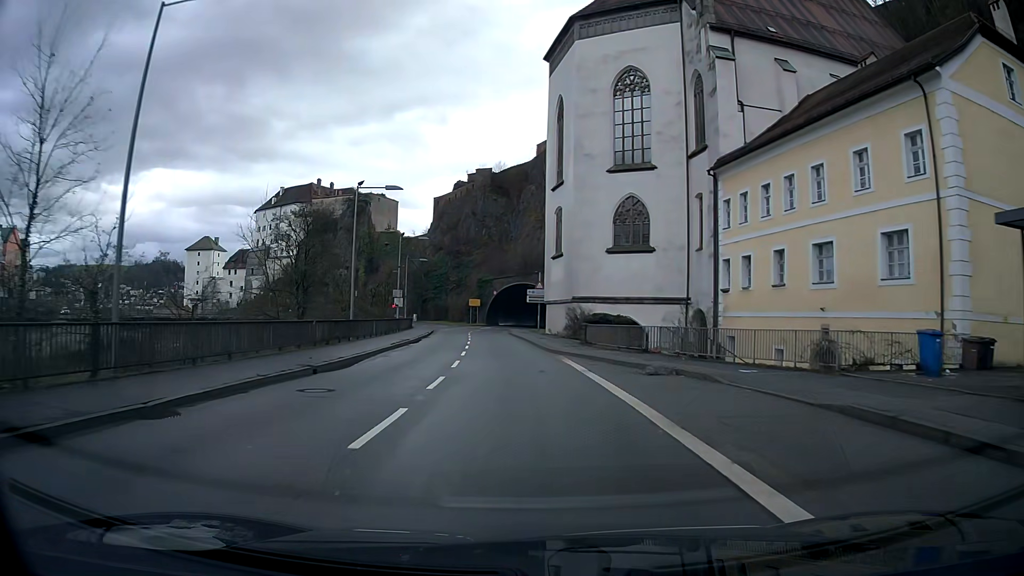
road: primary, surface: asphalt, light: Day
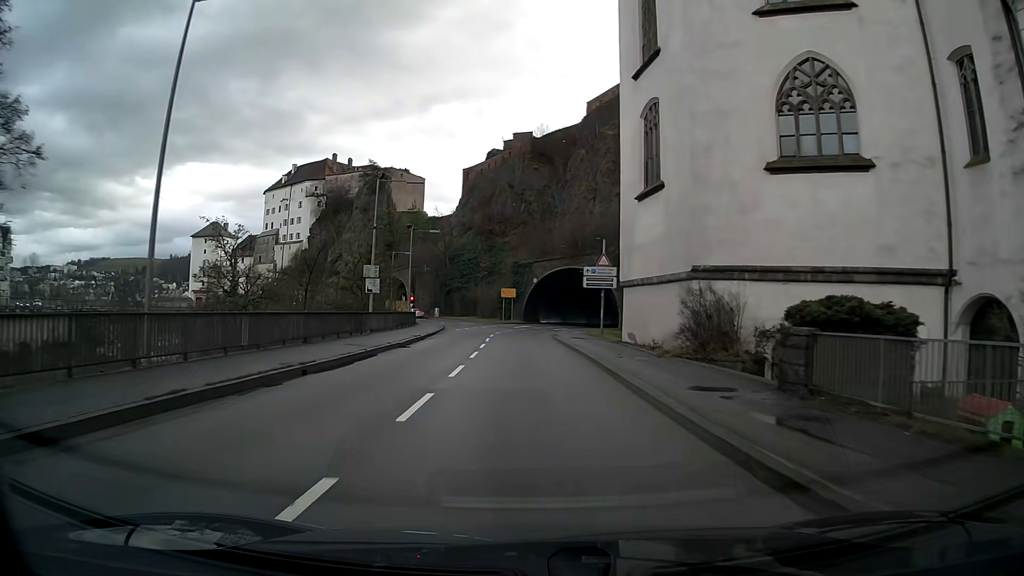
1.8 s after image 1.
(-0.8, +22.9) m; -4°
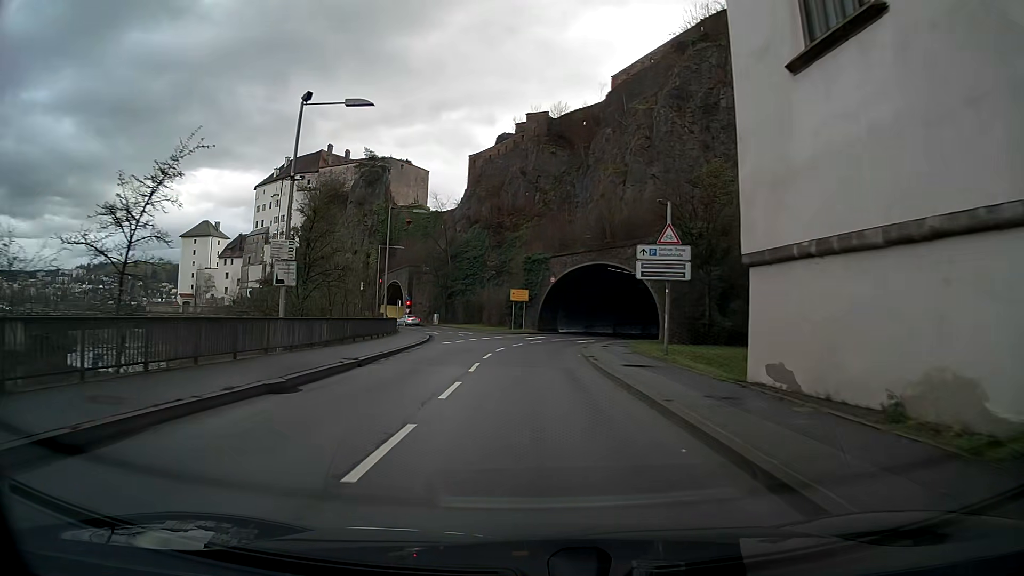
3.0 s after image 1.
(-0.2, +14.7) m; -1°
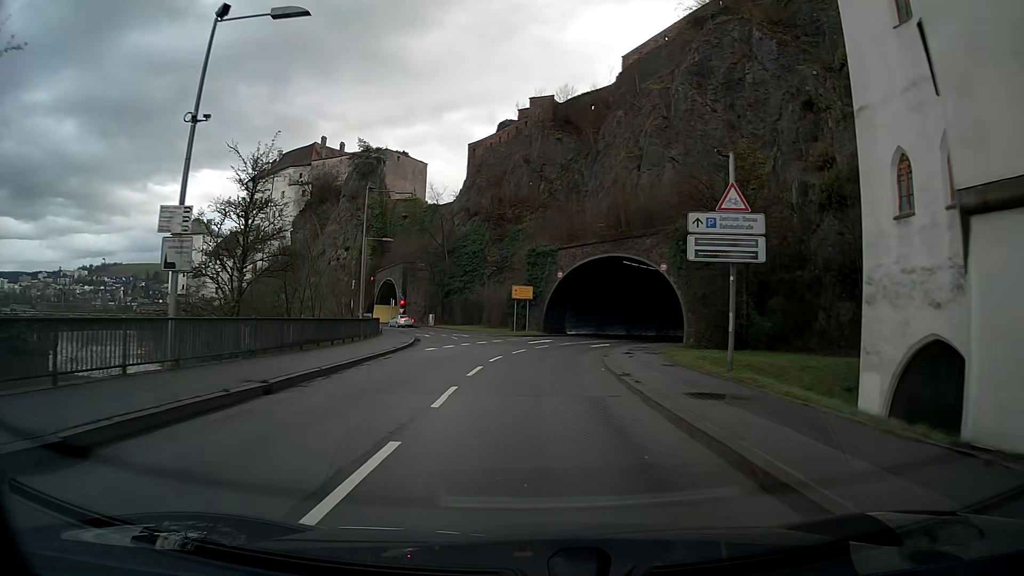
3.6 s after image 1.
(0.0, +7.2) m; 0°
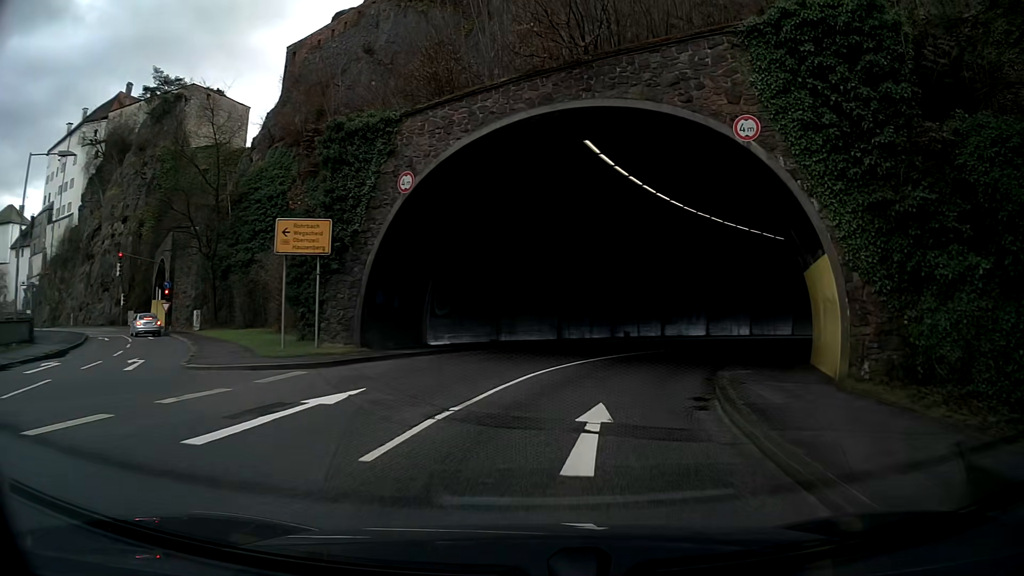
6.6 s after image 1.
(+2.6, +33.9) m; +13°
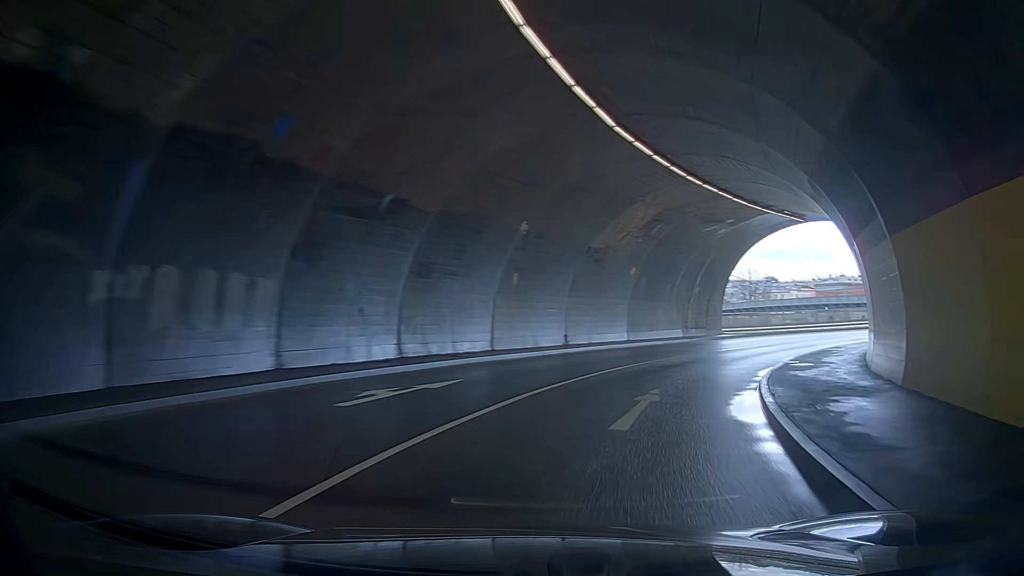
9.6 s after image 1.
(+7.0, +28.4) m; +26°
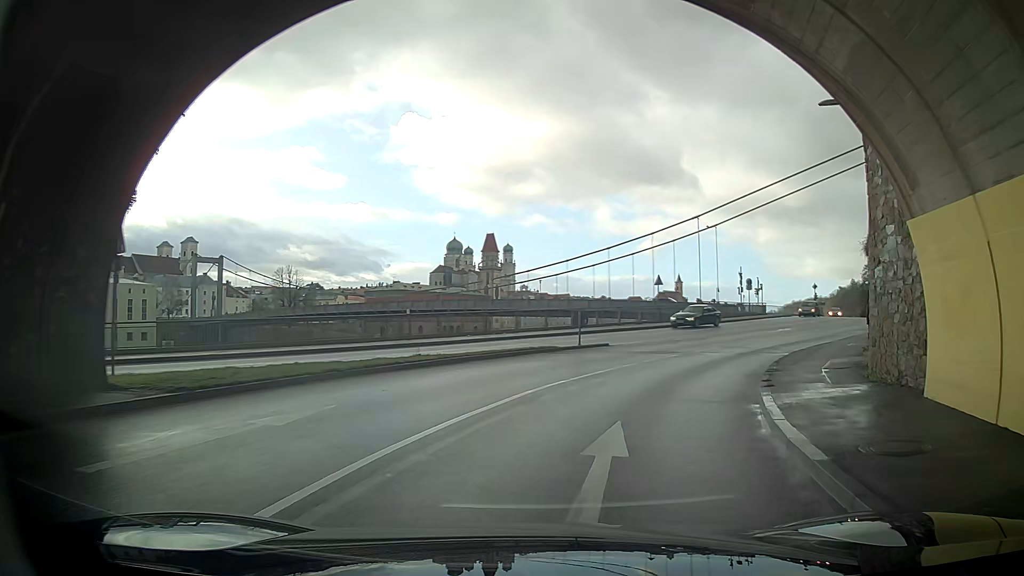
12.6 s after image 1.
(+8.6, +26.4) m; +43°
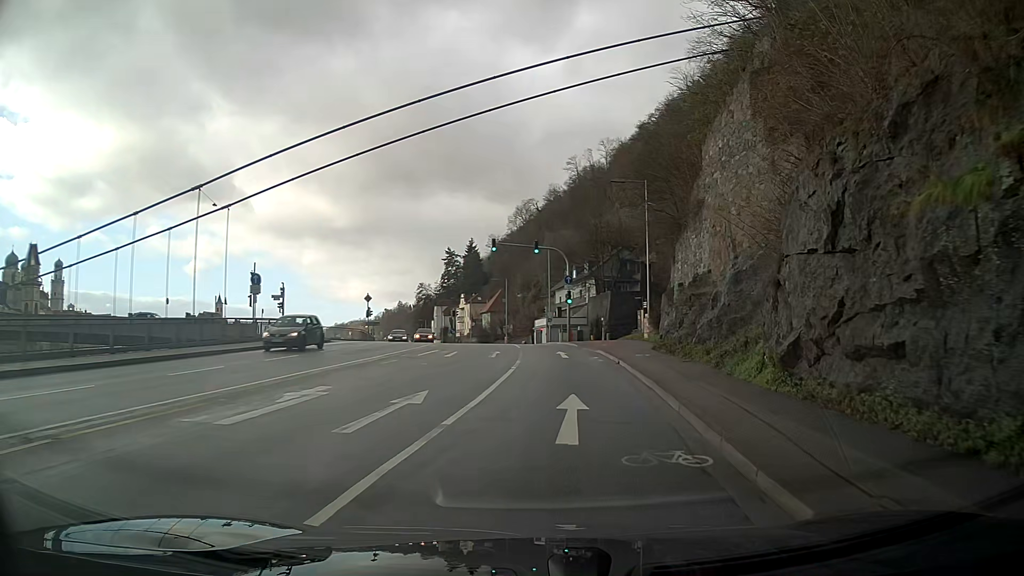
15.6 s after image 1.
(+11.8, +26.4) m; +43°
